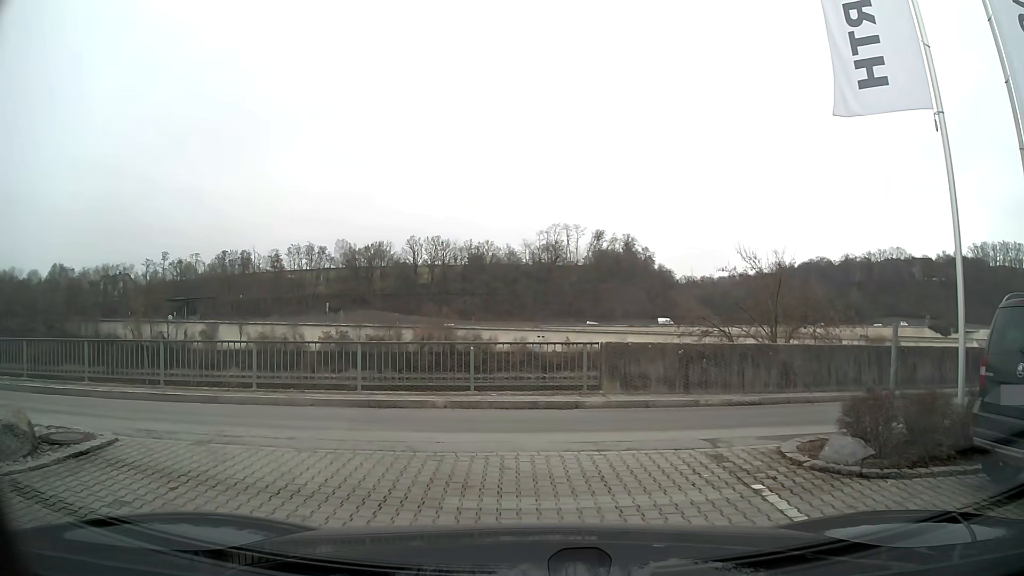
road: unclassified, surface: asphalt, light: Day
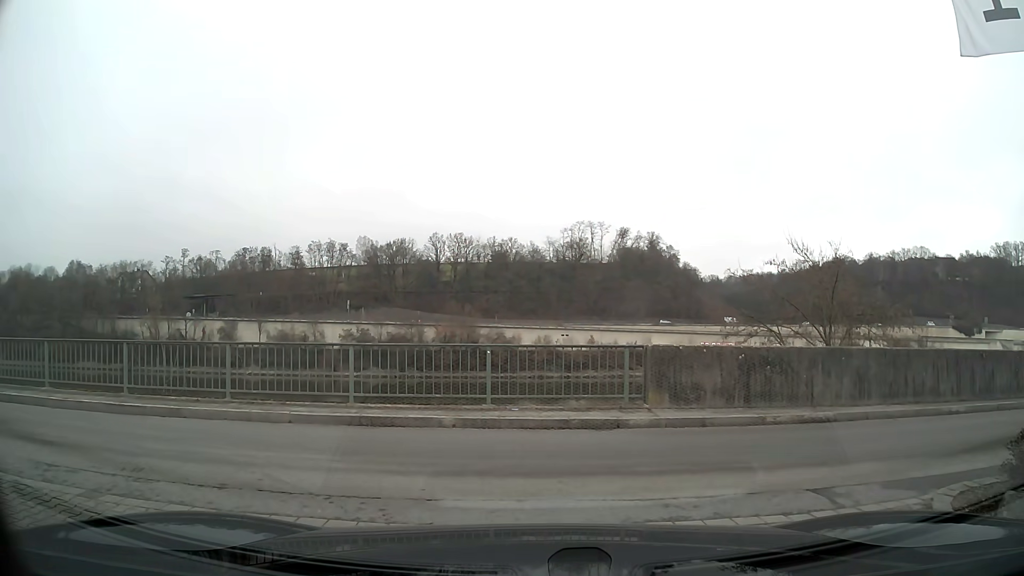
(0.0, +2.4) m; -1°
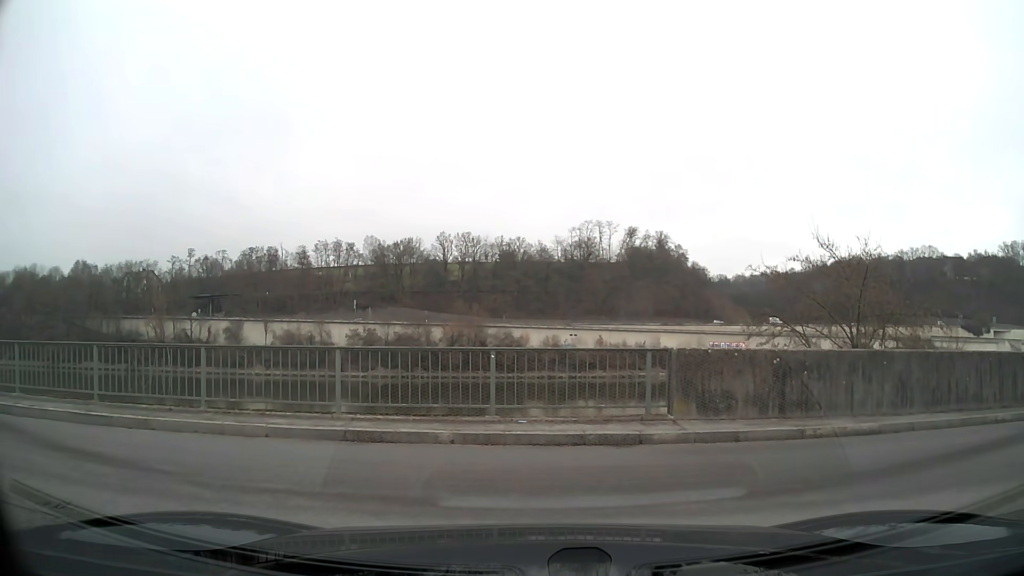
(0.0, +1.3) m; 0°
